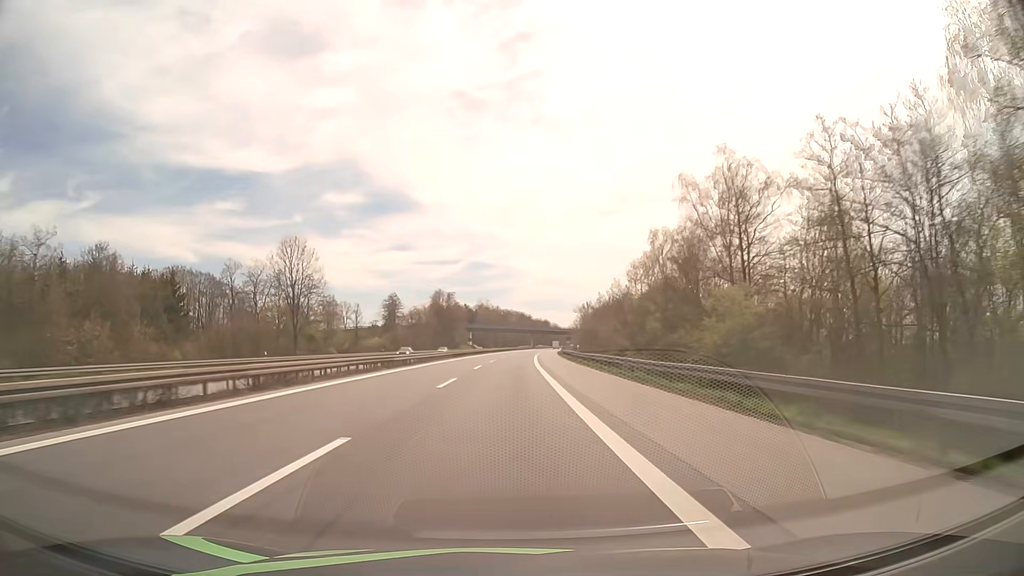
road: motorway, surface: asphalt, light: Day
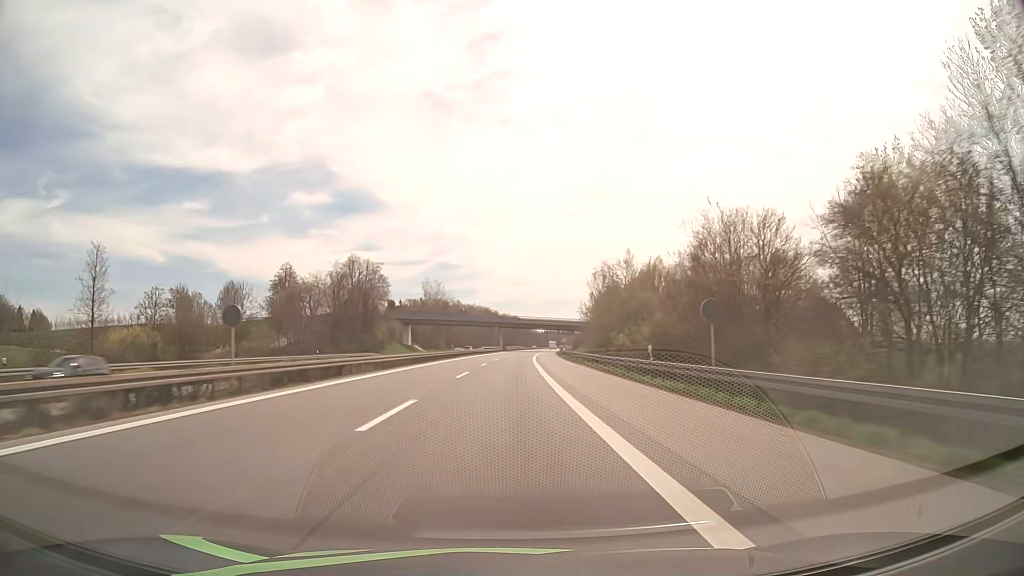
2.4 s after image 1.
(+2.2, +83.3) m; +3°
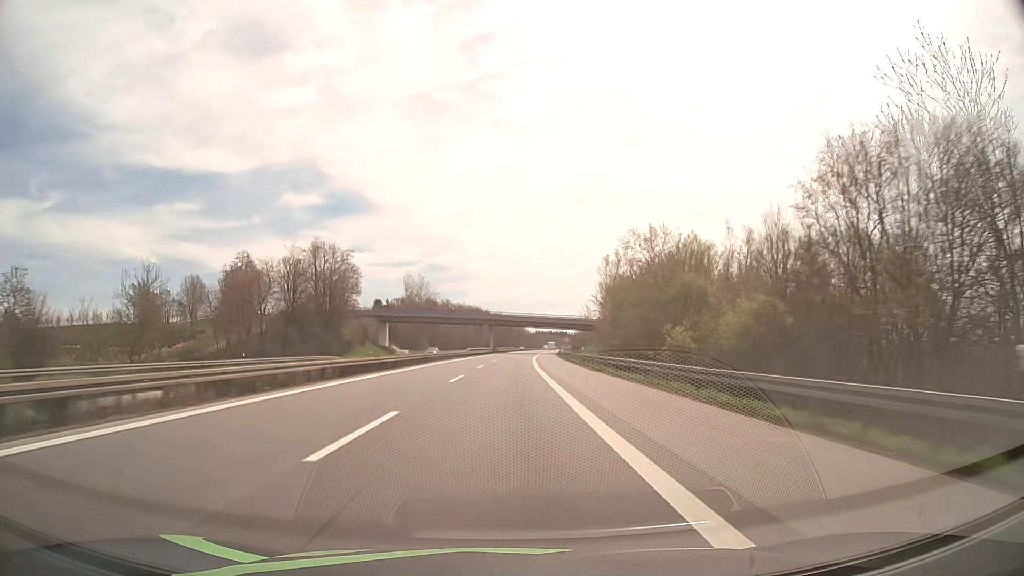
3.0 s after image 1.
(+0.1, +20.8) m; +1°
(0, +10) (0, +20) (0, +30) (0, +40) (+1, +50) (+1, +60) (+1, +70) (+2, +80) (+2, +90) (+3, +100) m
